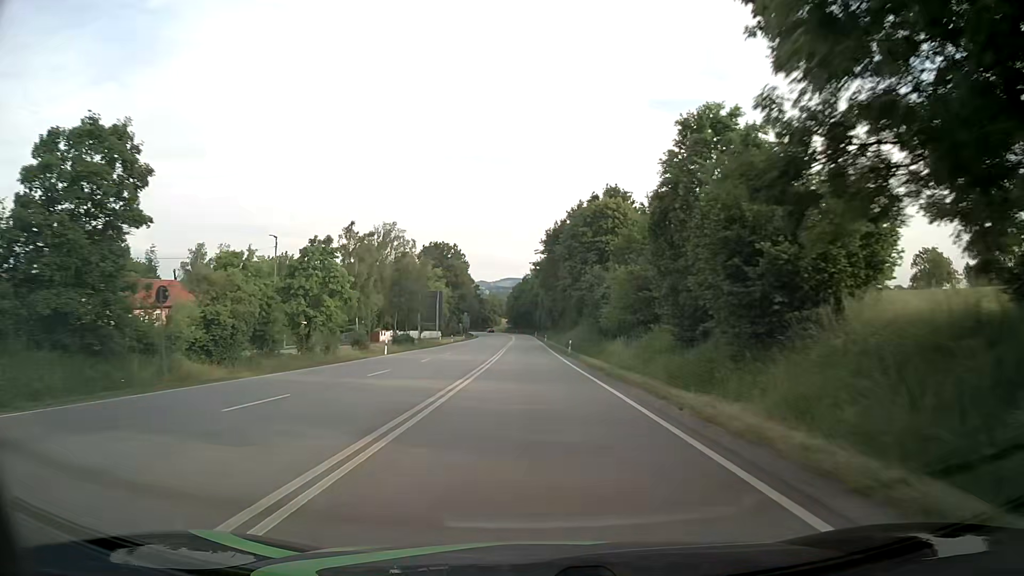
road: primary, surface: asphalt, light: Day
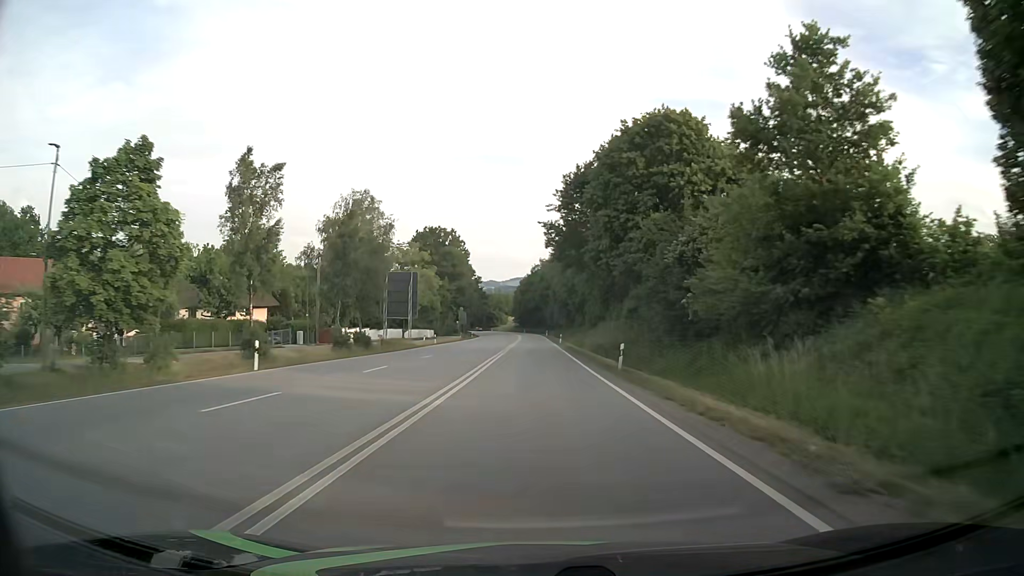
(-0.2, +25.1) m; -1°
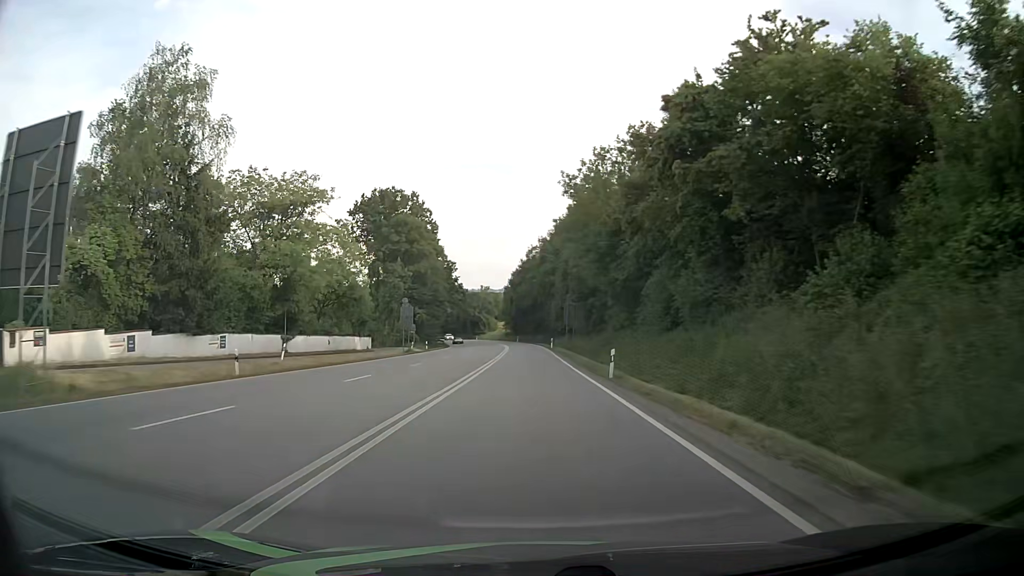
(-0.2, +49.9) m; 0°
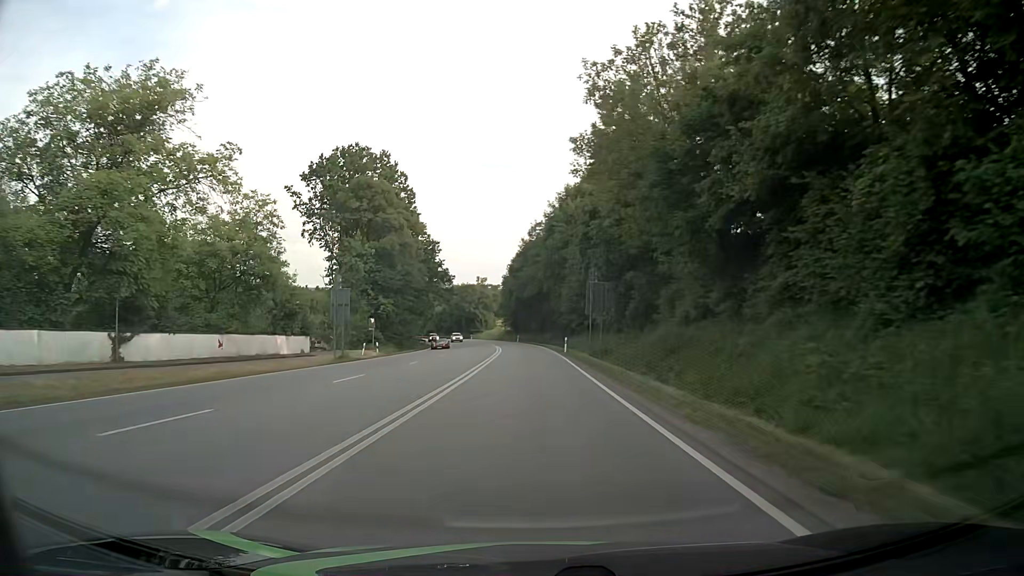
(0.0, +25.0) m; 0°
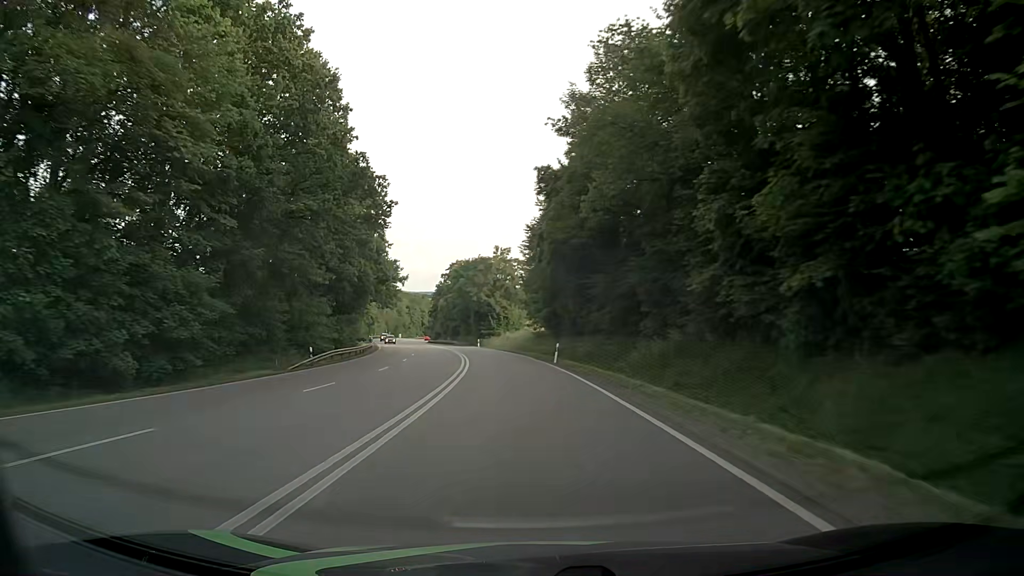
(-1.3, +62.4) m; -4°
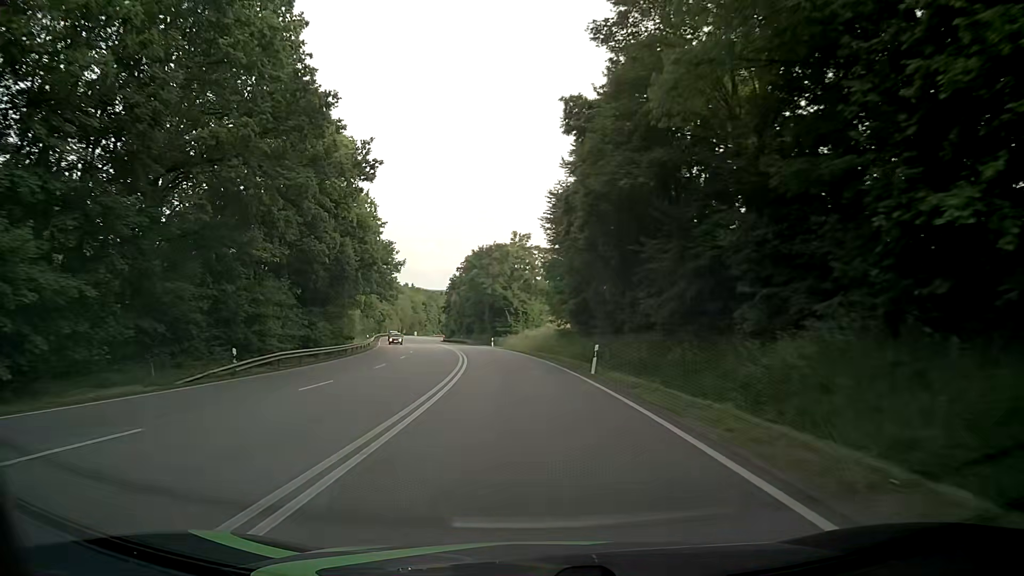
(-0.1, +12.5) m; -1°
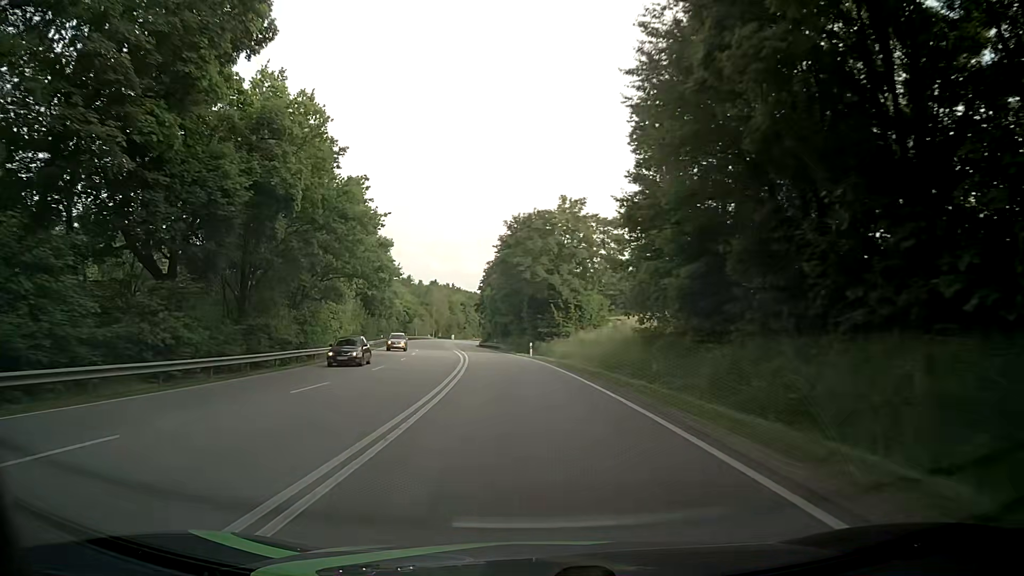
(-0.9, +25.0) m; -4°
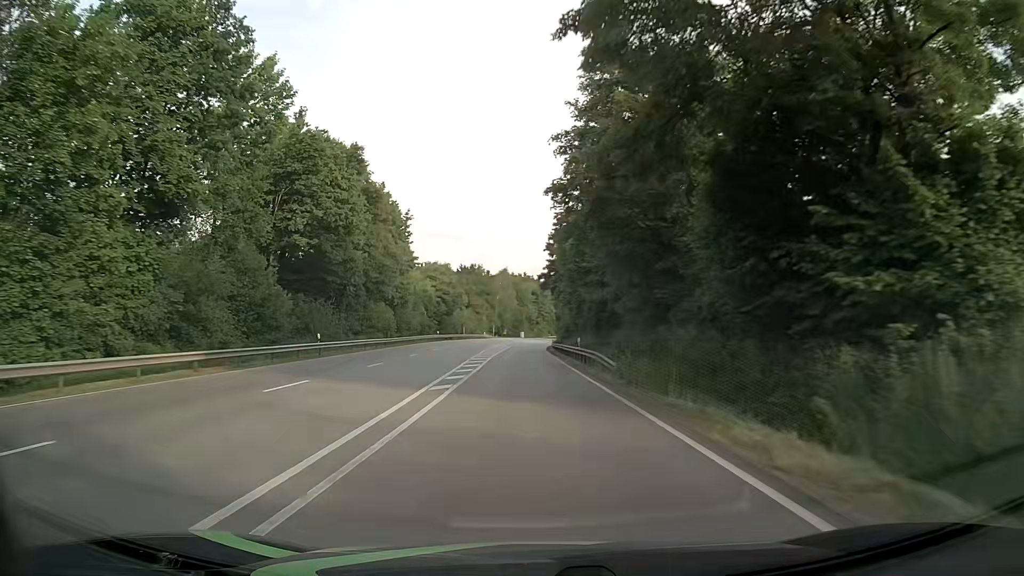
(-3.3, +49.9) m; -7°
(0, +10) (0, +20) (0, +30) (-1, +40) (-1, +50) (-1, +60) (-1, +70) (-1, +80) (-1, +90) (0, +100) m
